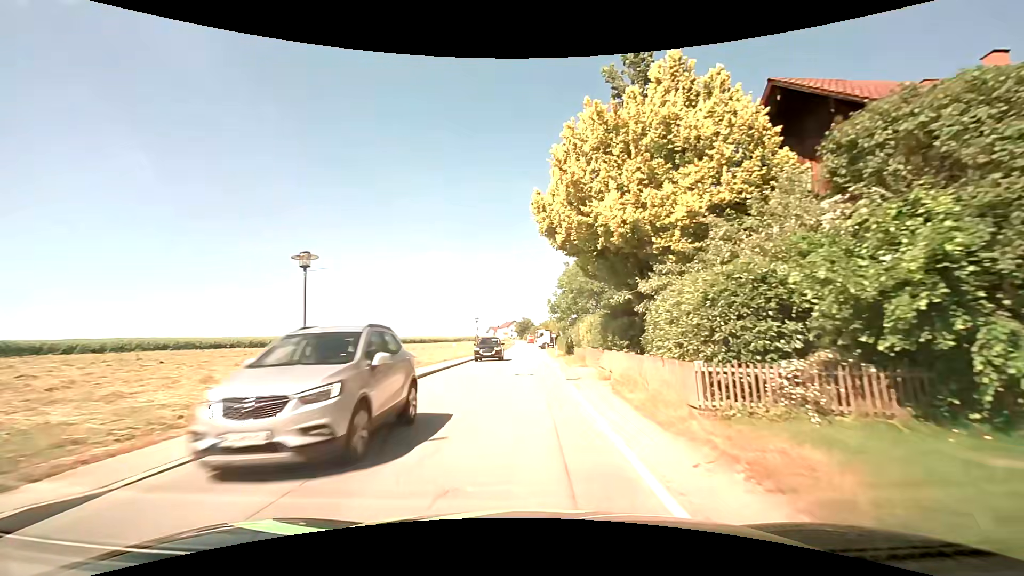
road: secondary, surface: asphalt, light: Day
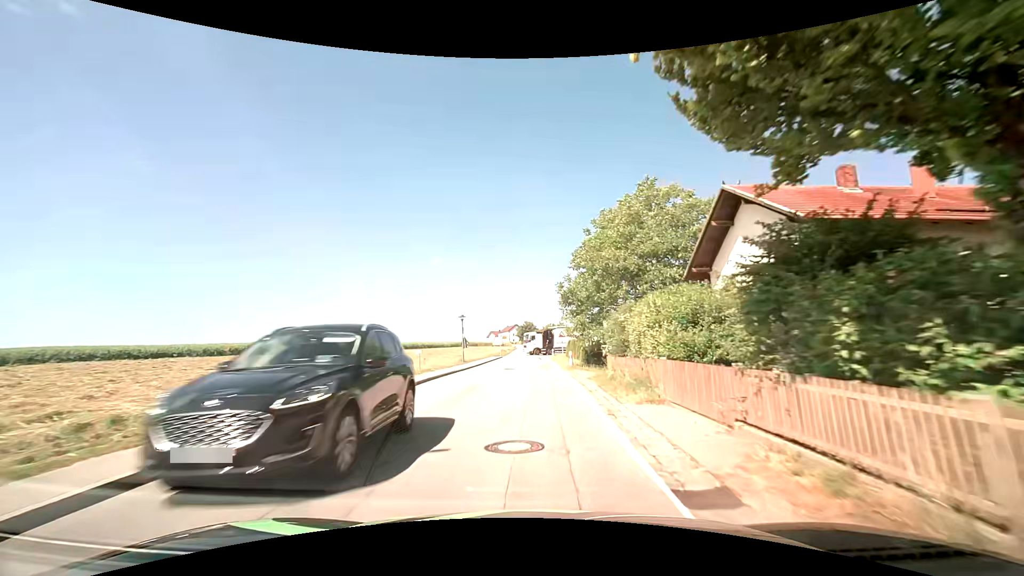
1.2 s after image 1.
(-0.1, +13.4) m; 0°
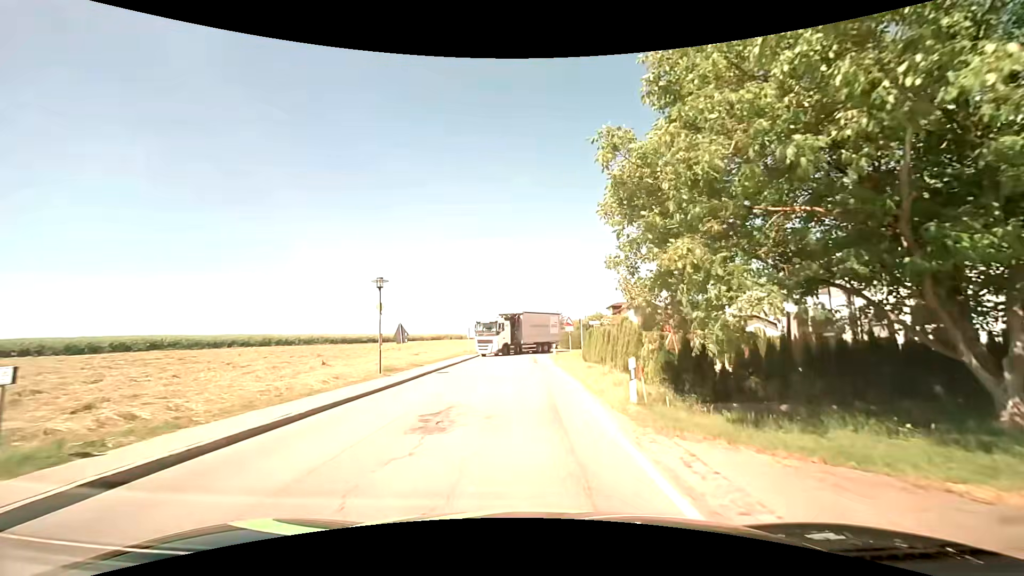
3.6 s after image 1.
(0.0, +20.8) m; +1°
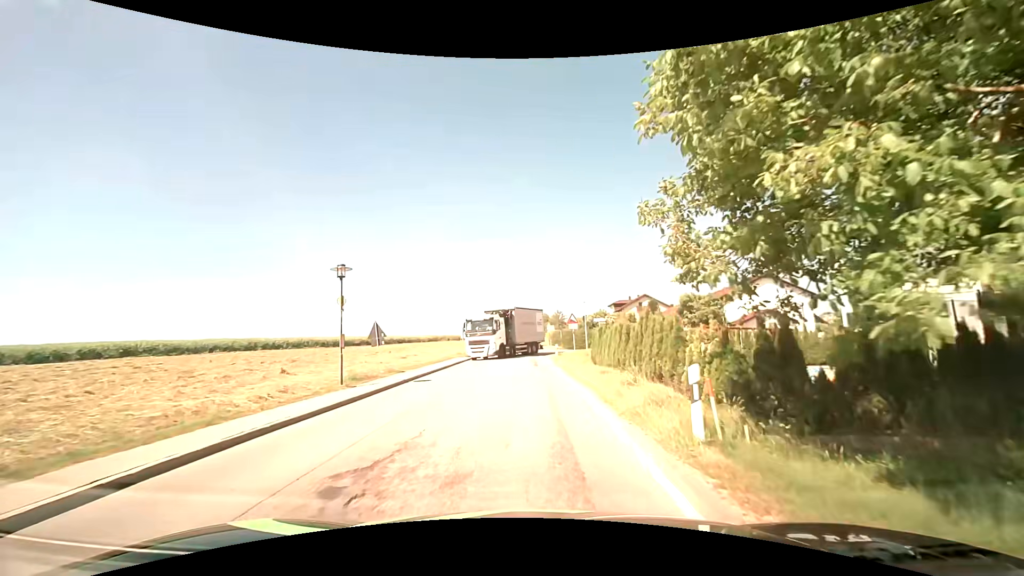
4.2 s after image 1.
(-0.1, +4.0) m; -1°
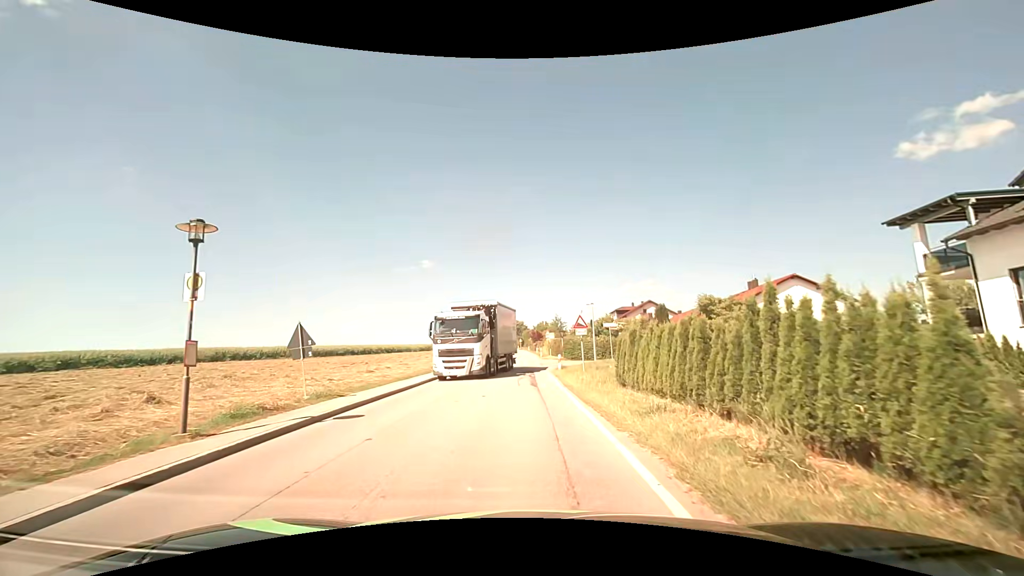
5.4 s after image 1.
(0.0, +7.1) m; -1°
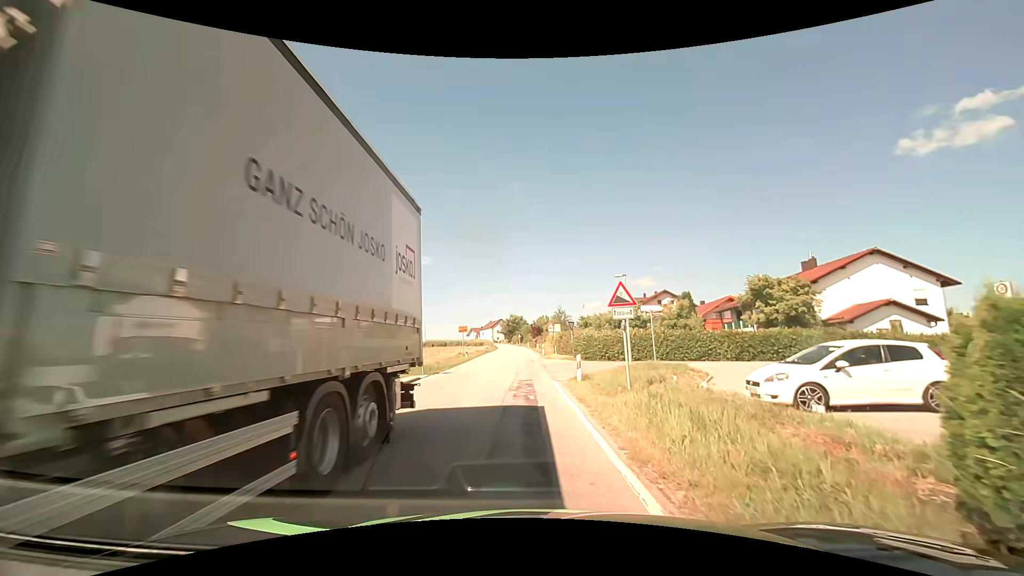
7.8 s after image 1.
(+0.3, +12.5) m; +2°
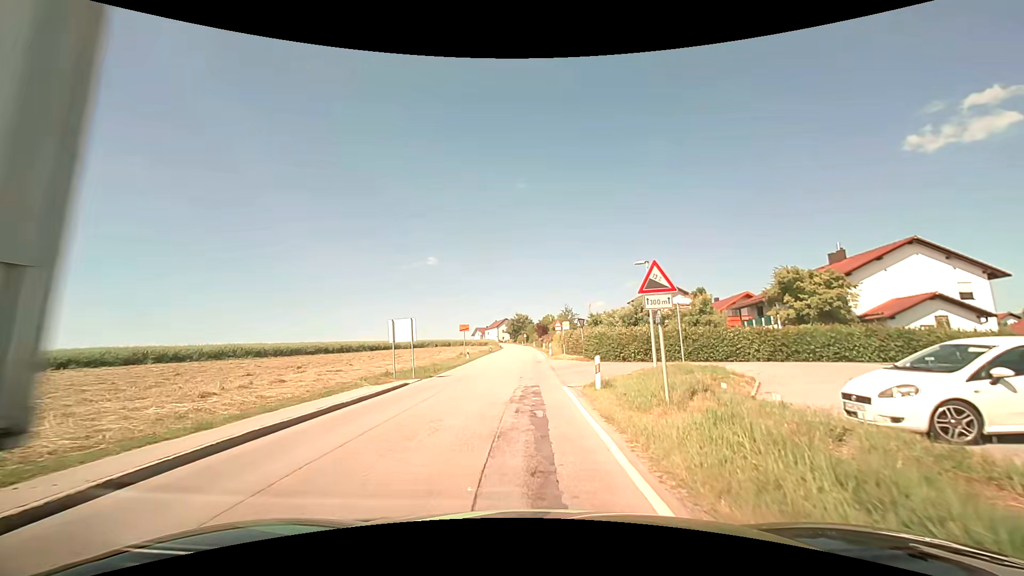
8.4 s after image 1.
(0.0, +3.3) m; -1°
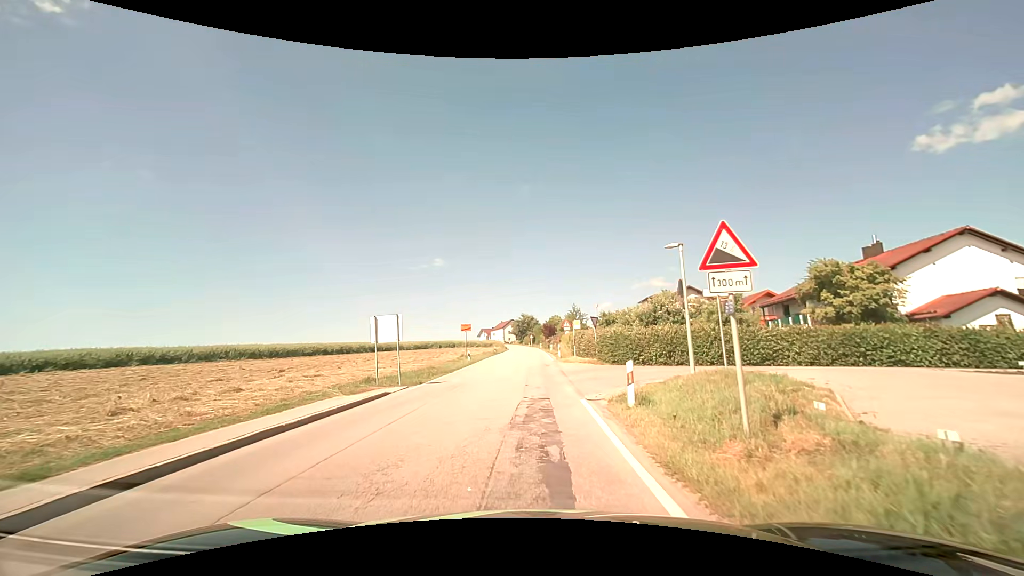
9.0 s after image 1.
(0.0, +3.6) m; -1°
